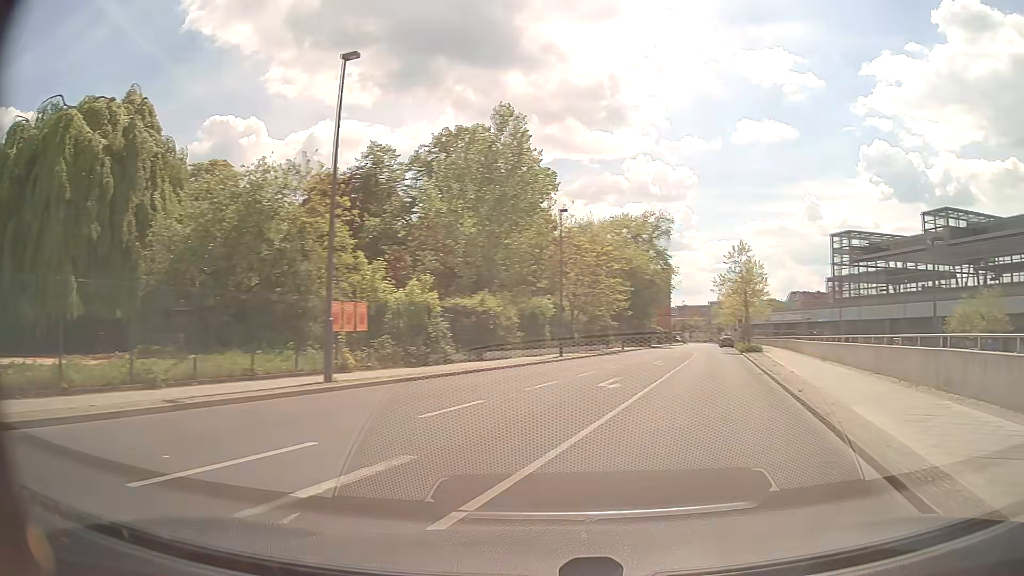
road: unclassified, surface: asphalt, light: Day
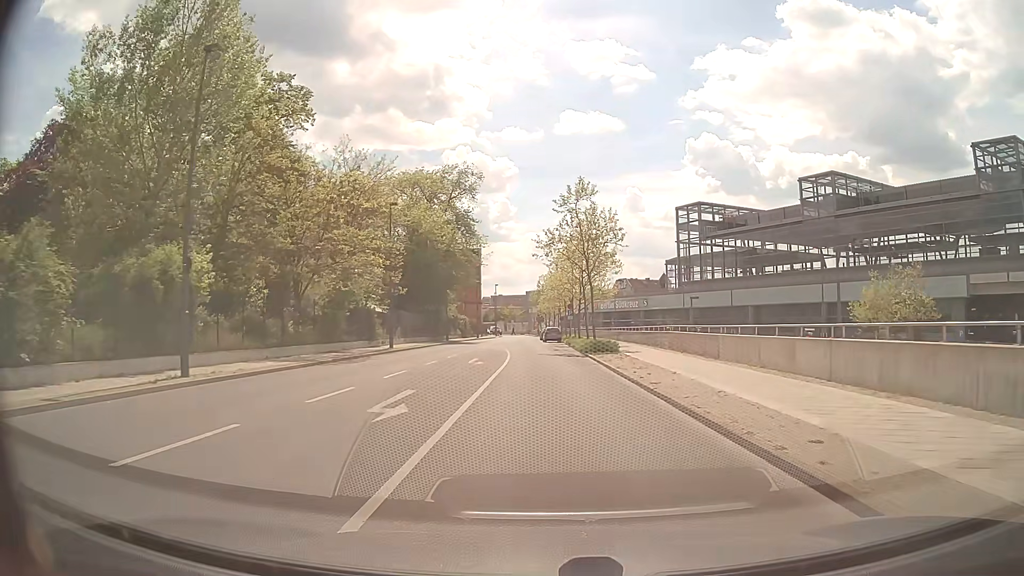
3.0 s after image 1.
(+5.1, +22.7) m; +16°
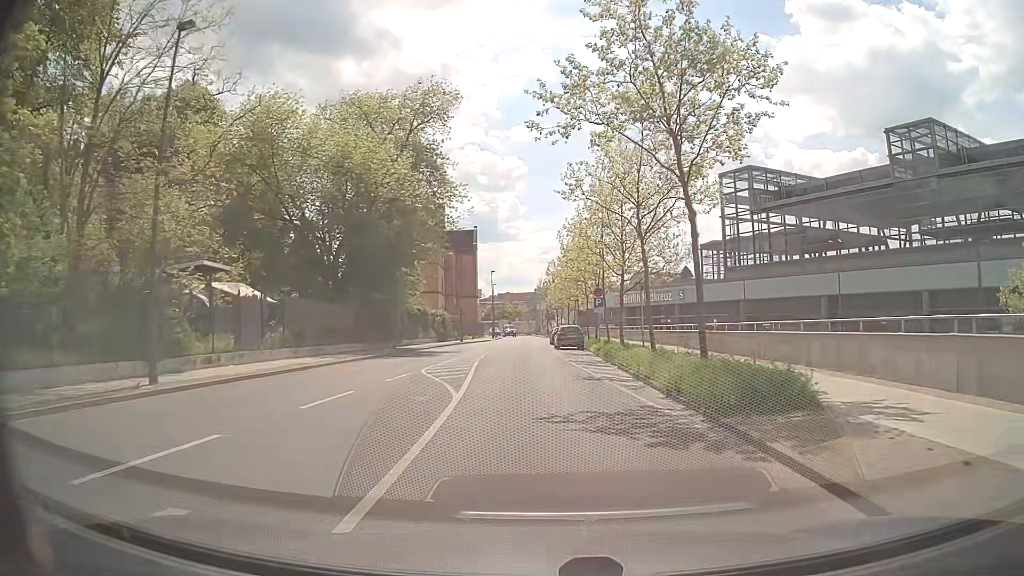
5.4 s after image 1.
(-0.2, +25.1) m; 0°
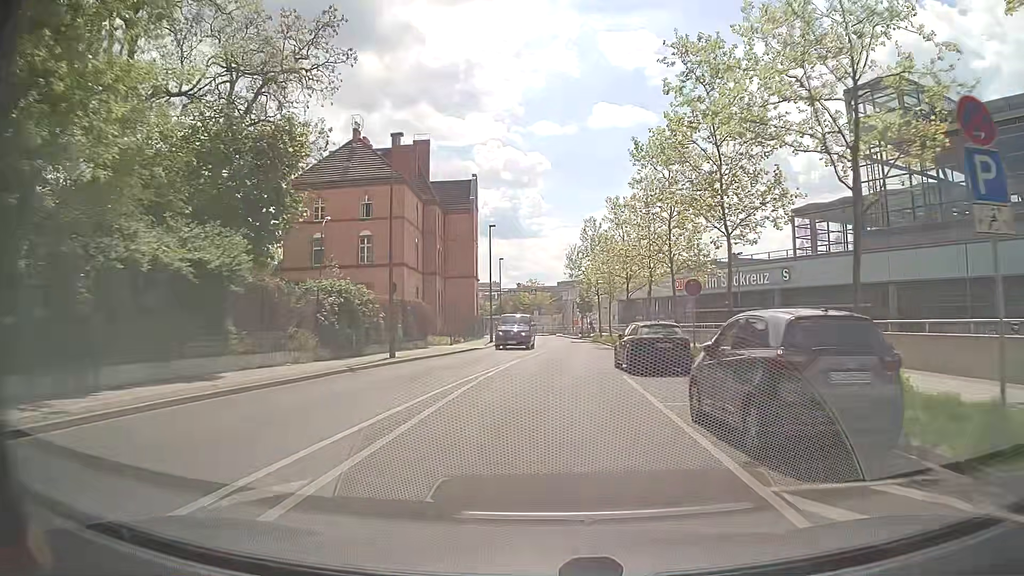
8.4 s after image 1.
(-1.3, +35.8) m; -2°
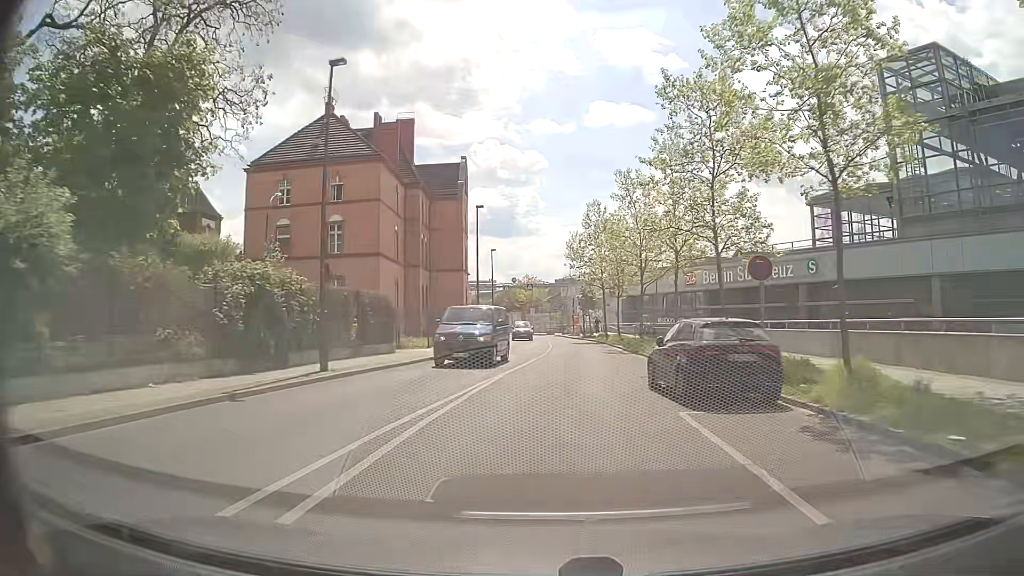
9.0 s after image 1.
(0.0, +7.4) m; 0°
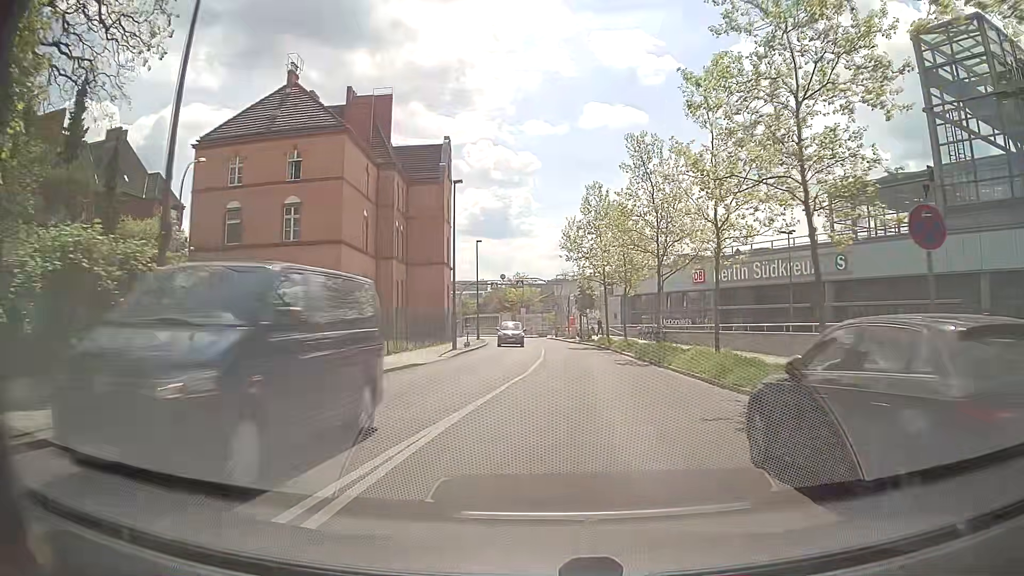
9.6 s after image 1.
(0.0, +7.5) m; +1°
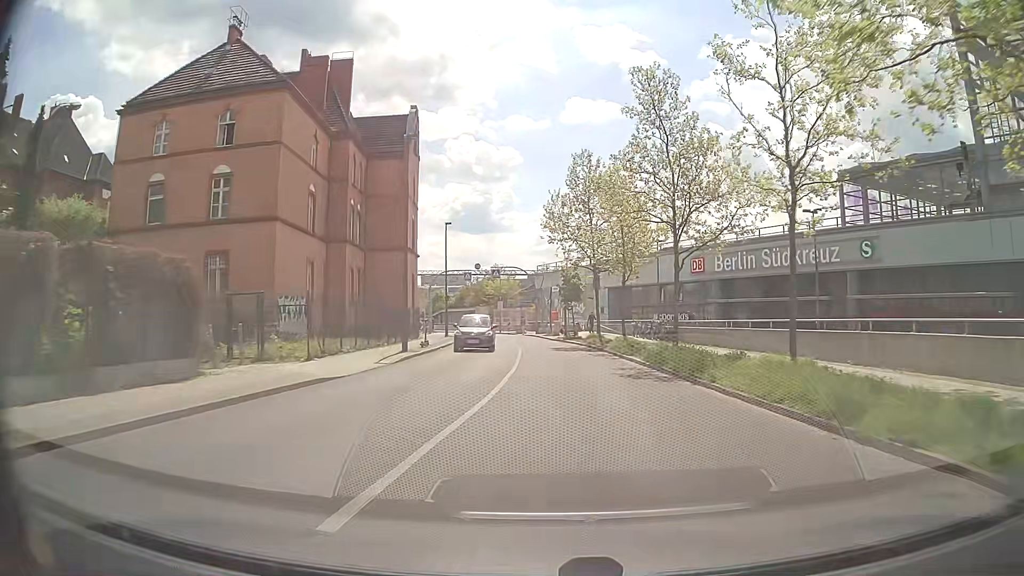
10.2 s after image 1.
(+0.1, +7.4) m; +1°
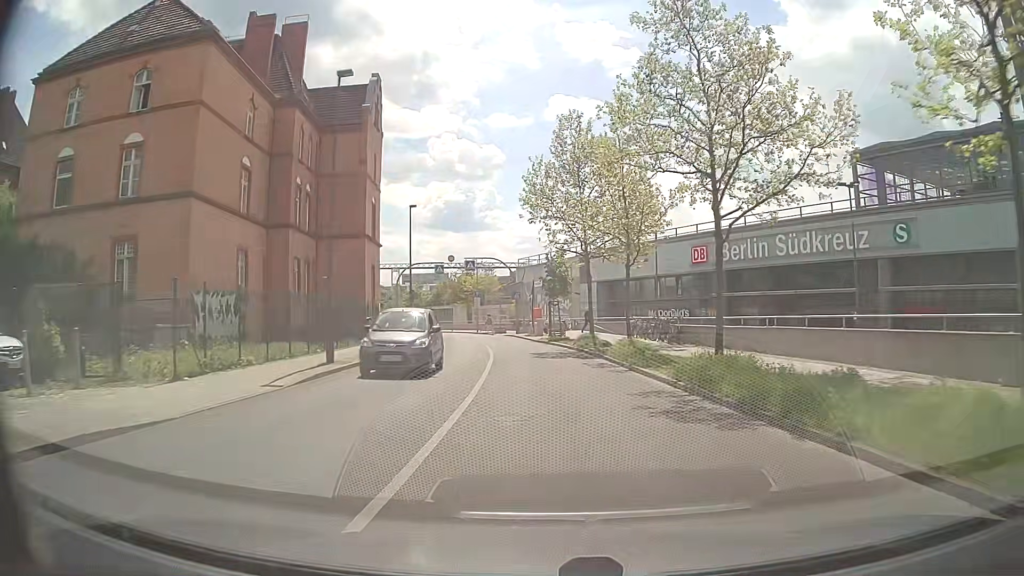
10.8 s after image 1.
(+0.1, +6.9) m; +2°
(0, +10) (0, +20) (0, +30) (-2, +40) (-3, +50) (-6, +59) (-10, +69) (-14, +78) (-18, +87) (-23, +96) m
